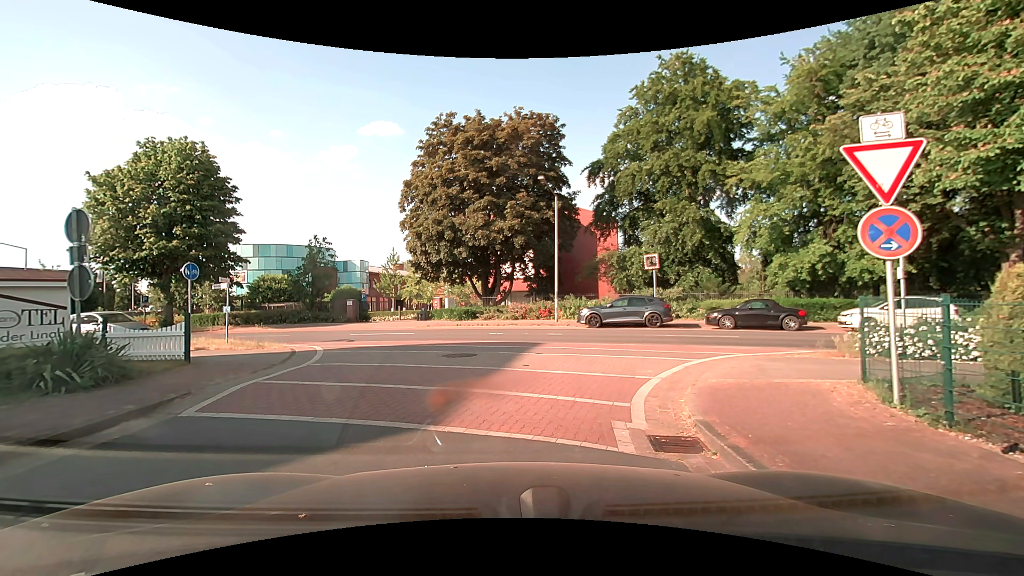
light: Day
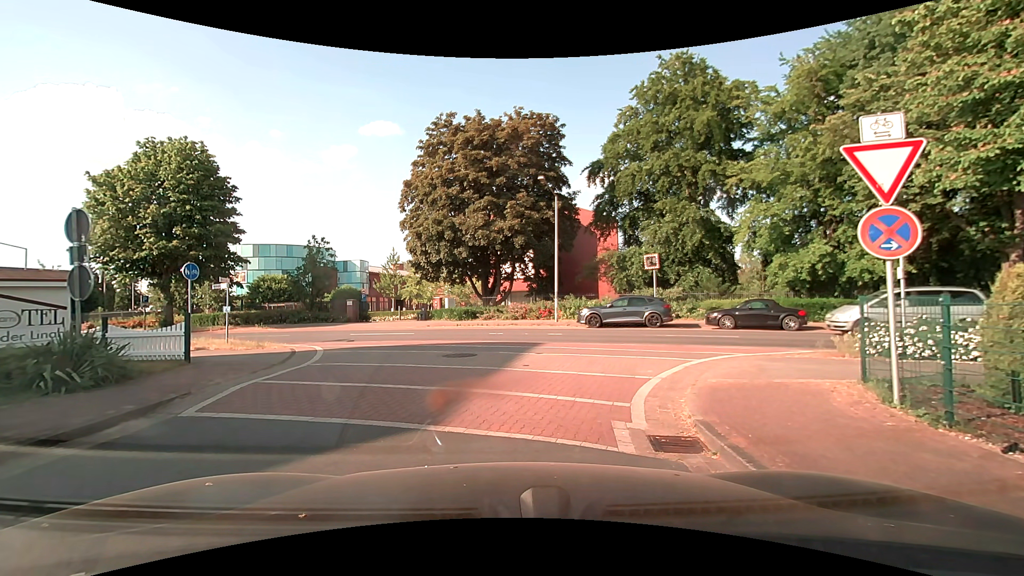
(0.0, 0.0) m; 0°
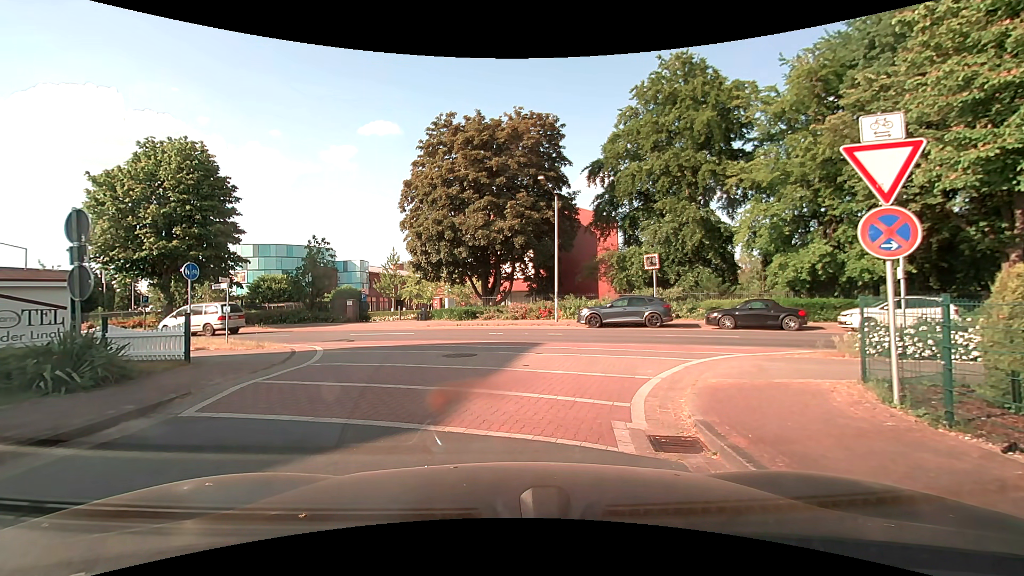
(0.0, 0.0) m; 0°
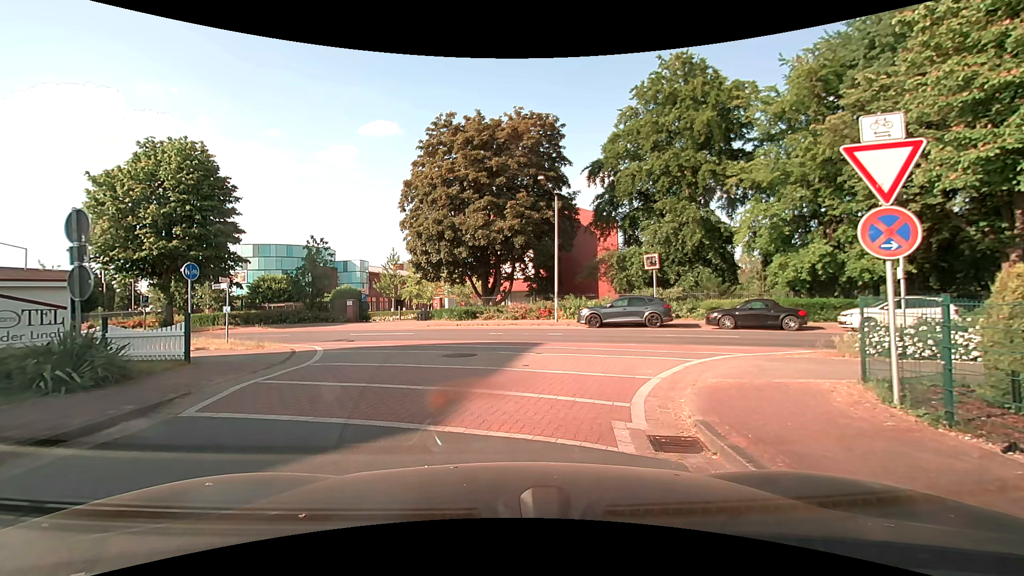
(0.0, 0.0) m; 0°
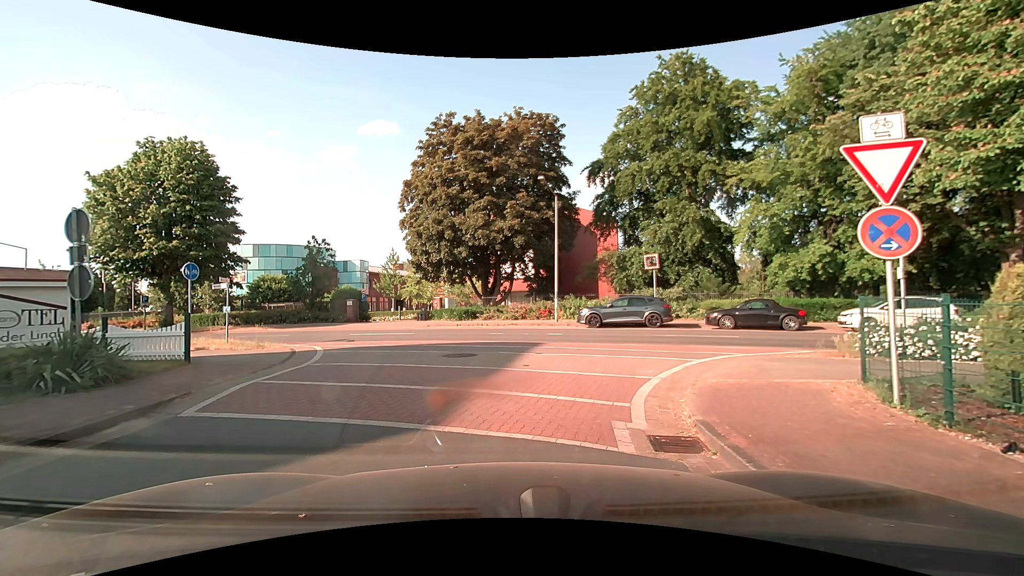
(0.0, 0.0) m; 0°
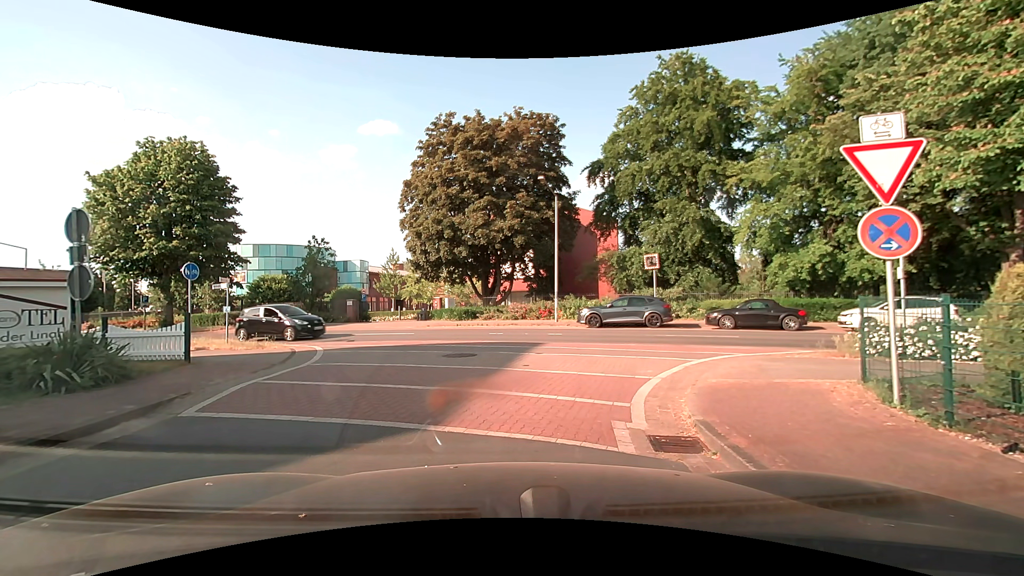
(0.0, 0.0) m; 0°
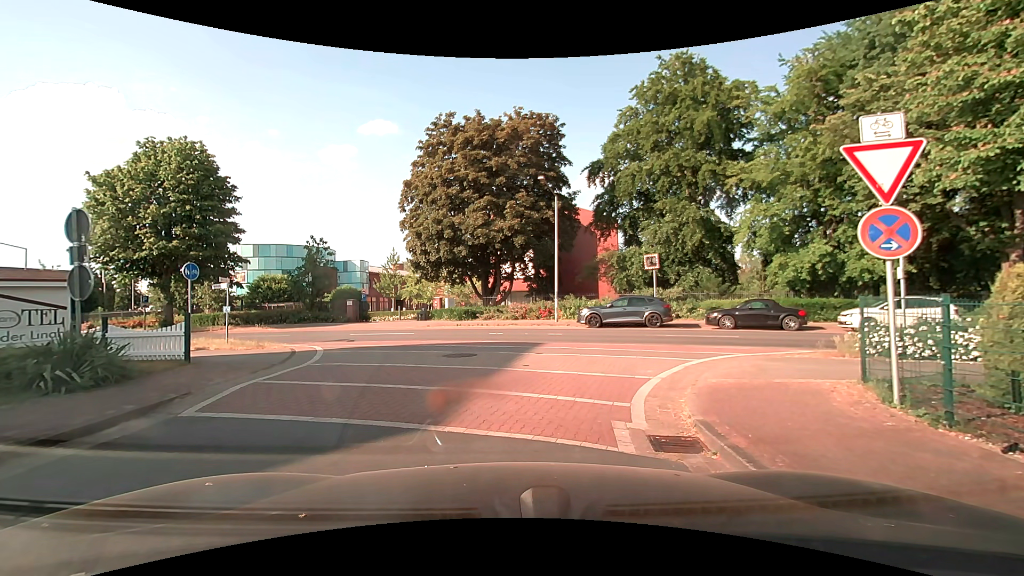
(0.0, 0.0) m; 0°
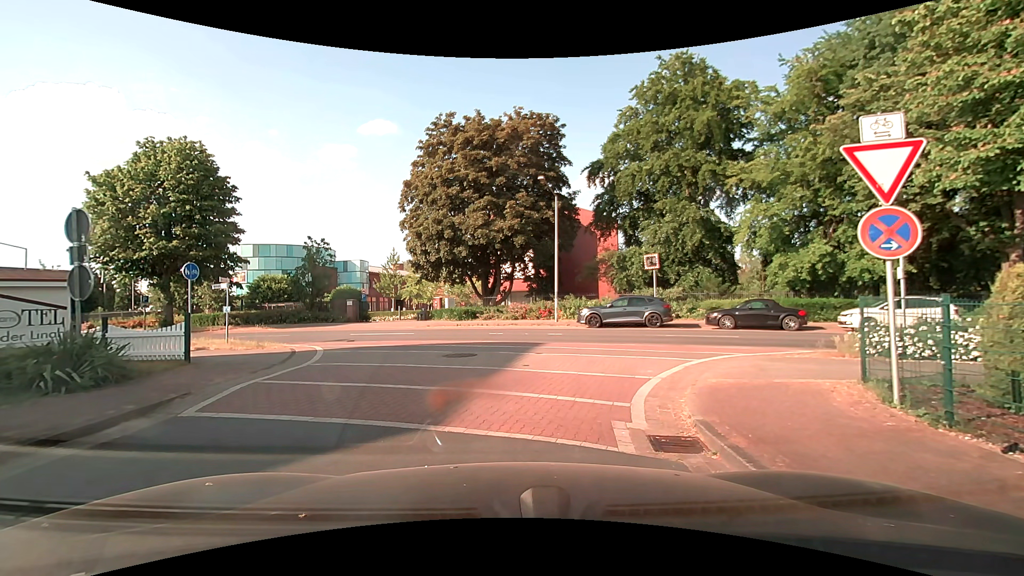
(0.0, 0.0) m; 0°
